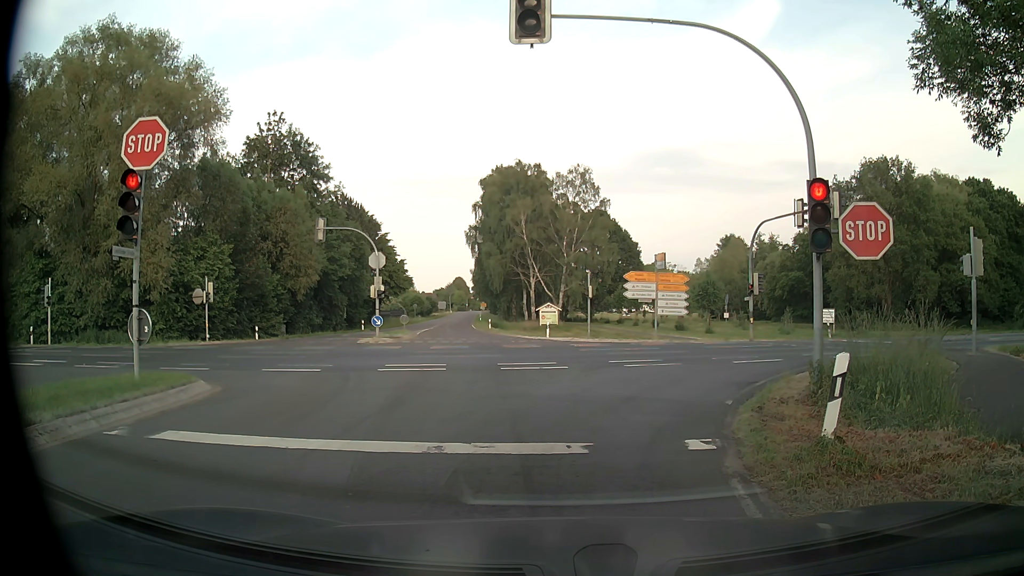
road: secondary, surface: asphalt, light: Day
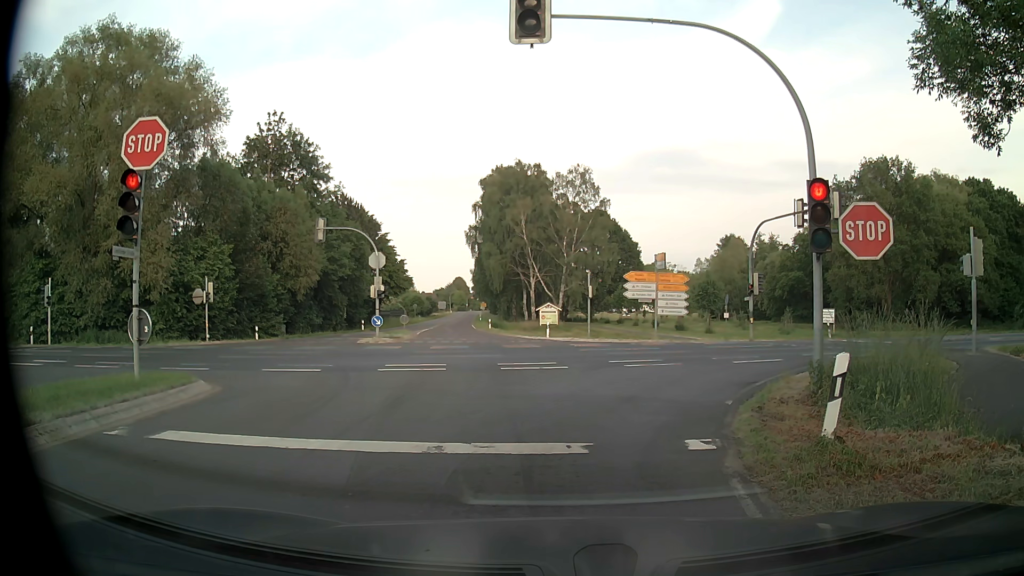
(0.0, 0.0) m; 0°
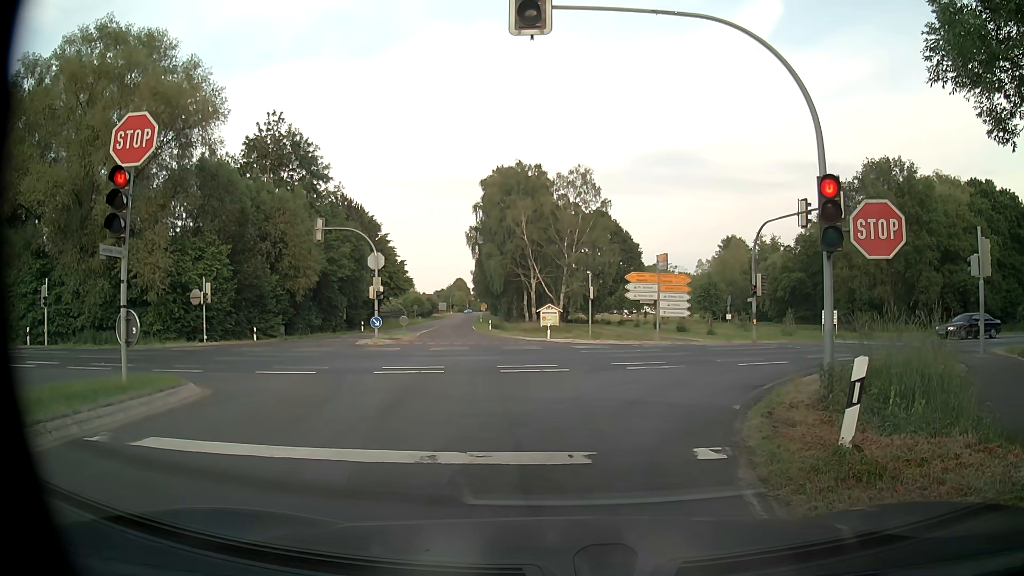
(0.0, +0.4) m; 0°
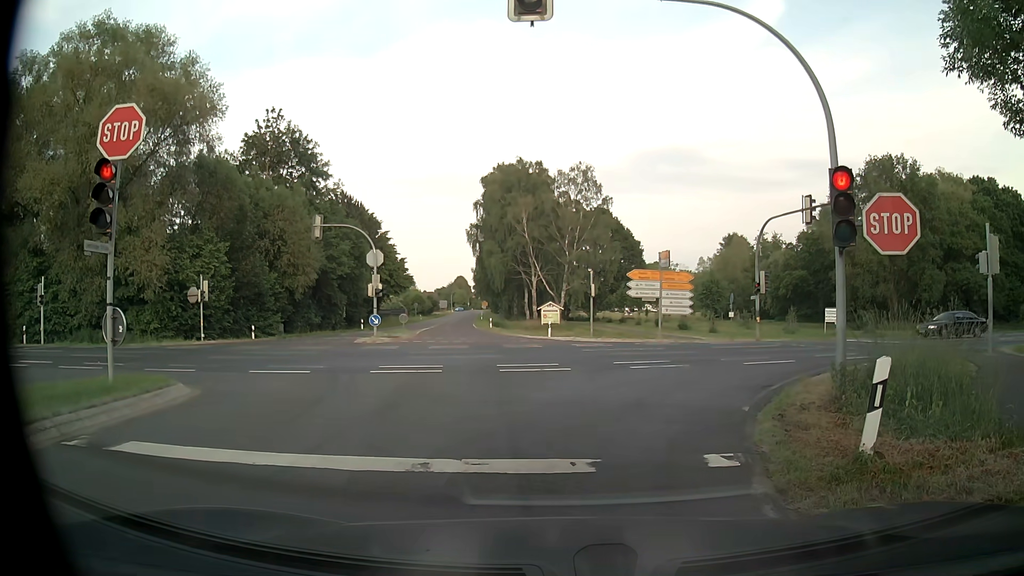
(0.0, +0.4) m; 0°
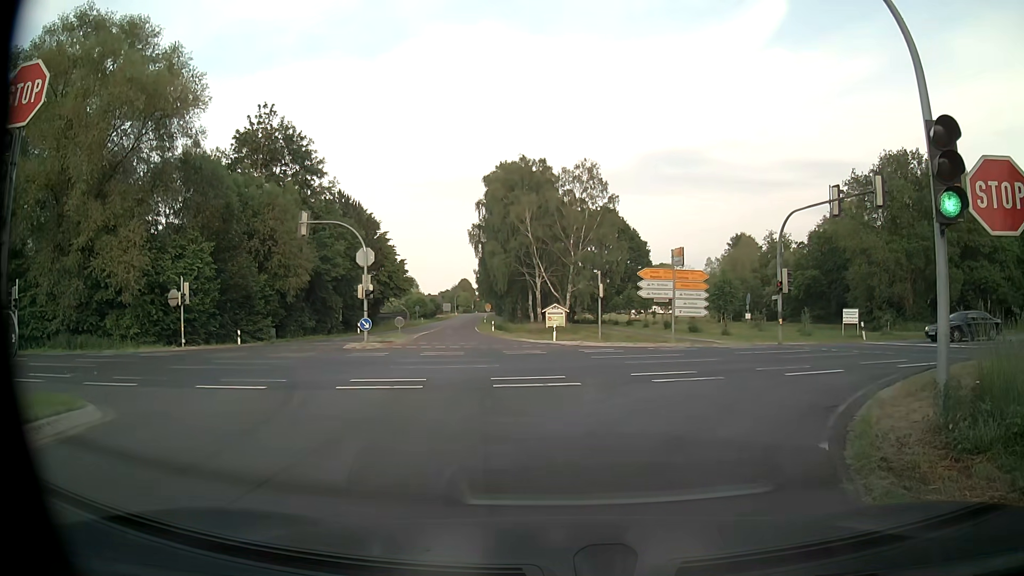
(0.0, +3.0) m; -1°
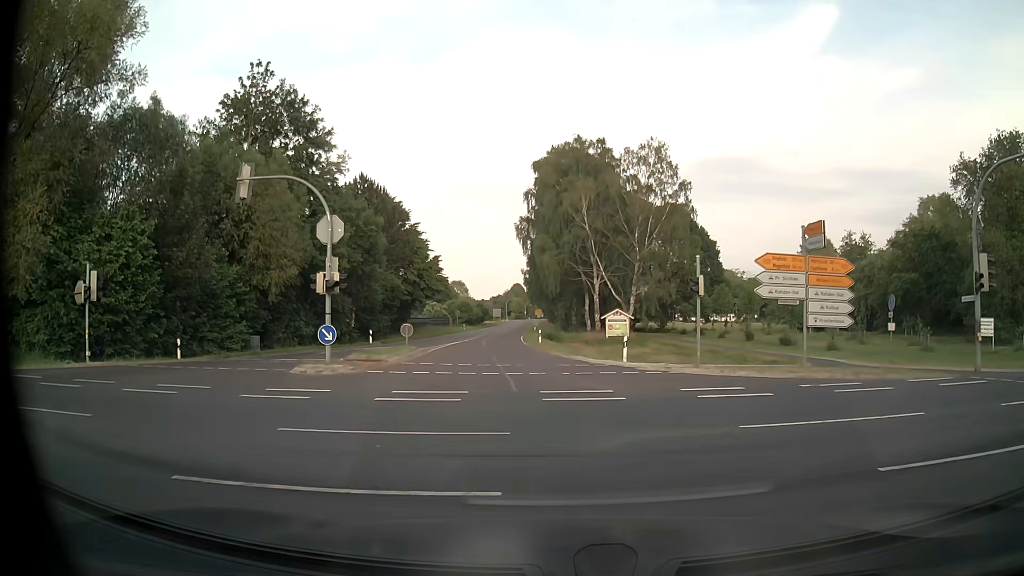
(-0.7, +13.2) m; -6°
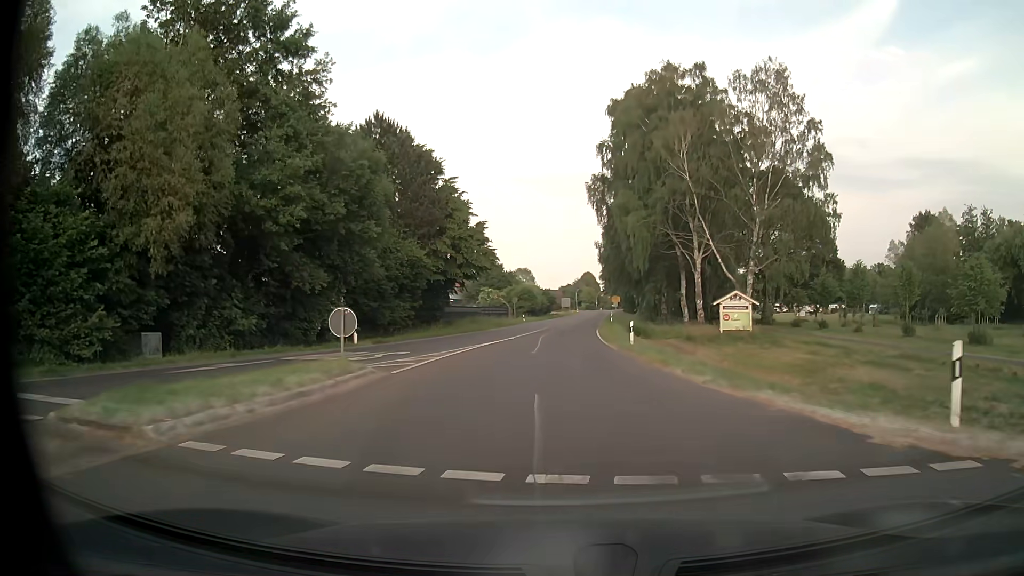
(-1.1, +19.3) m; -5°
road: tertiary
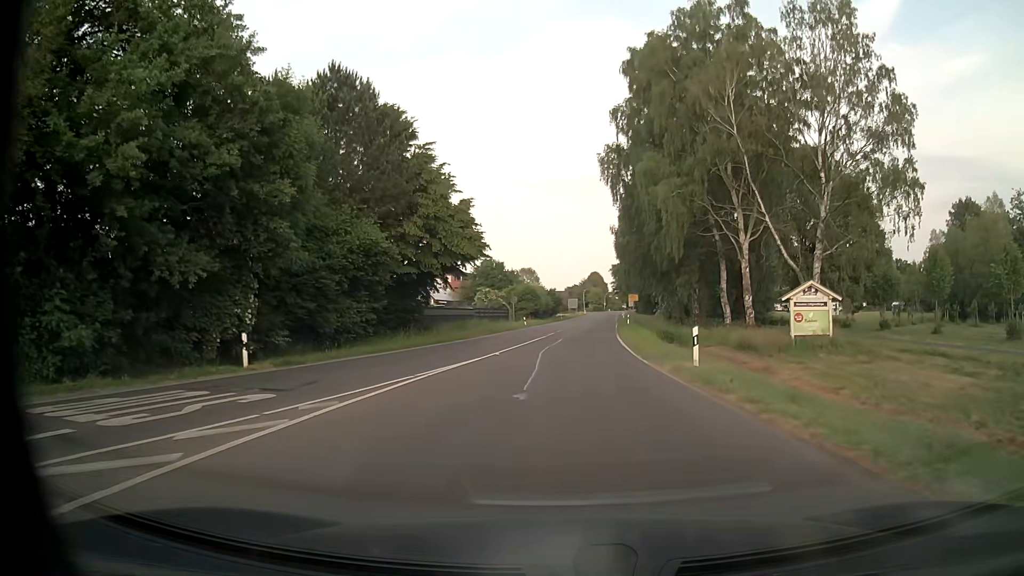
(-0.1, +12.1) m; -1°
